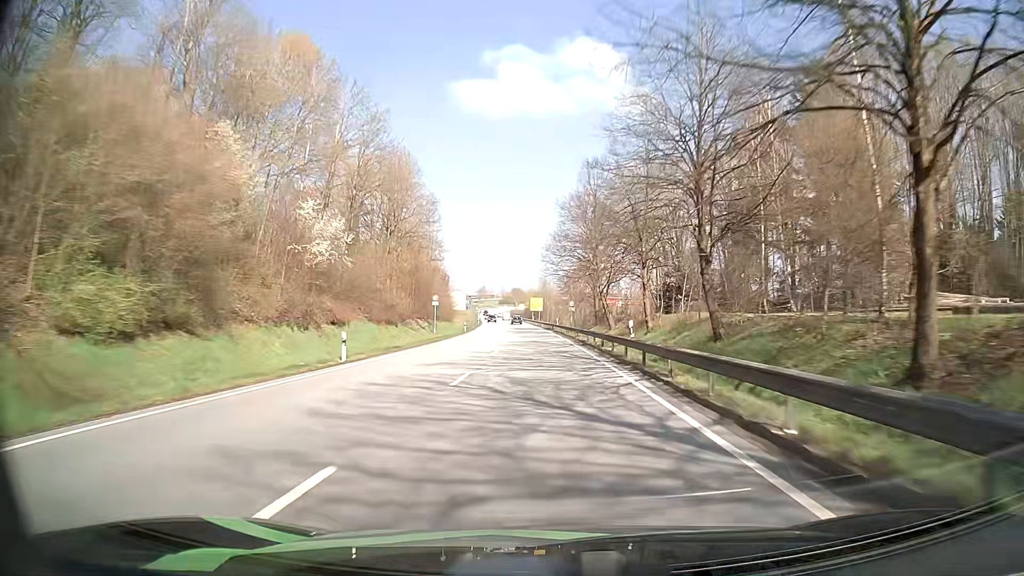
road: primary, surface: asphalt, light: Day
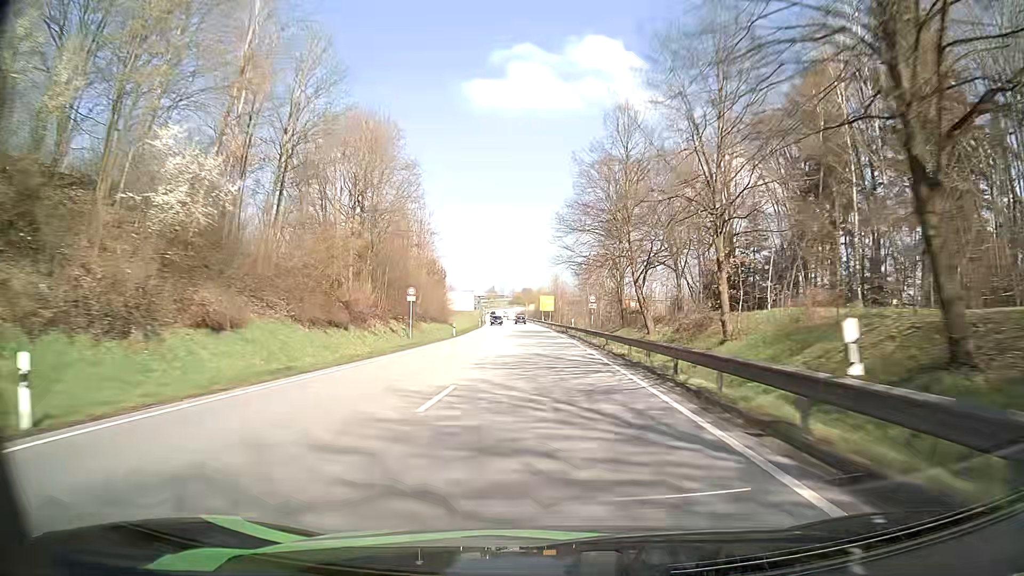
(-0.2, +16.3) m; -1°
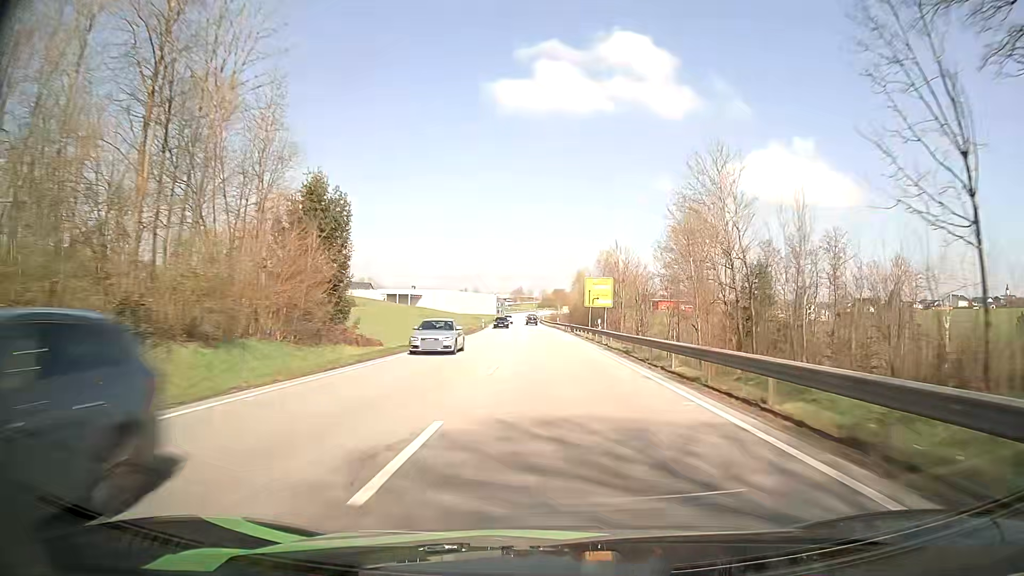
(-1.9, +65.3) m; -2°
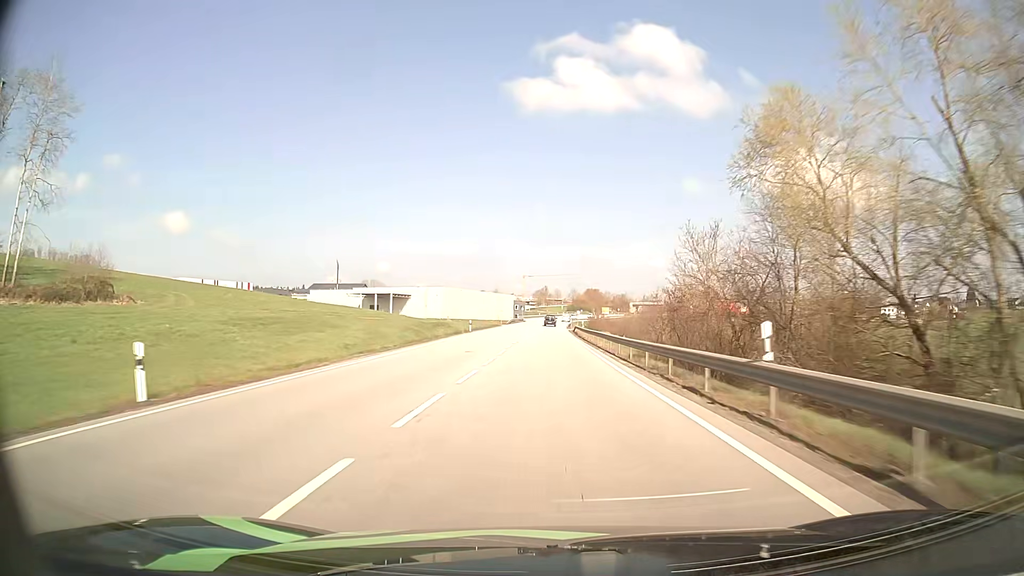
(-1.8, +81.3) m; -3°
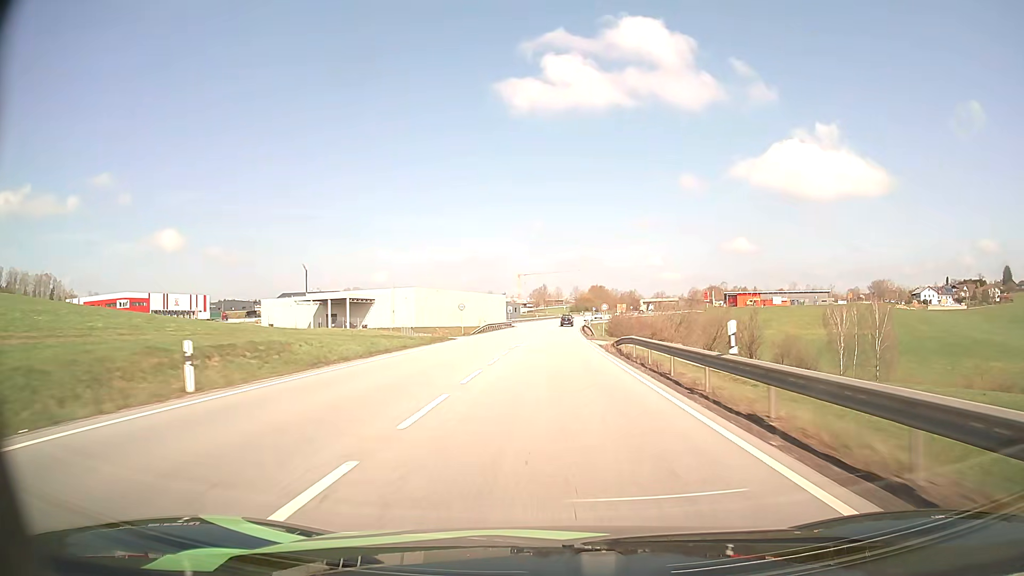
(-0.2, +48.3) m; 0°
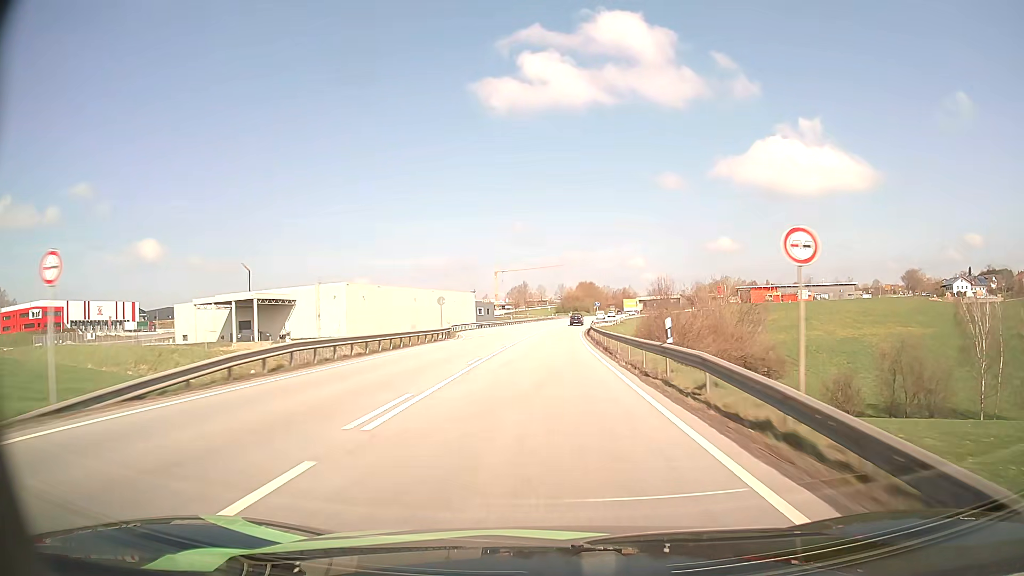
(+0.7, +48.2) m; +1°
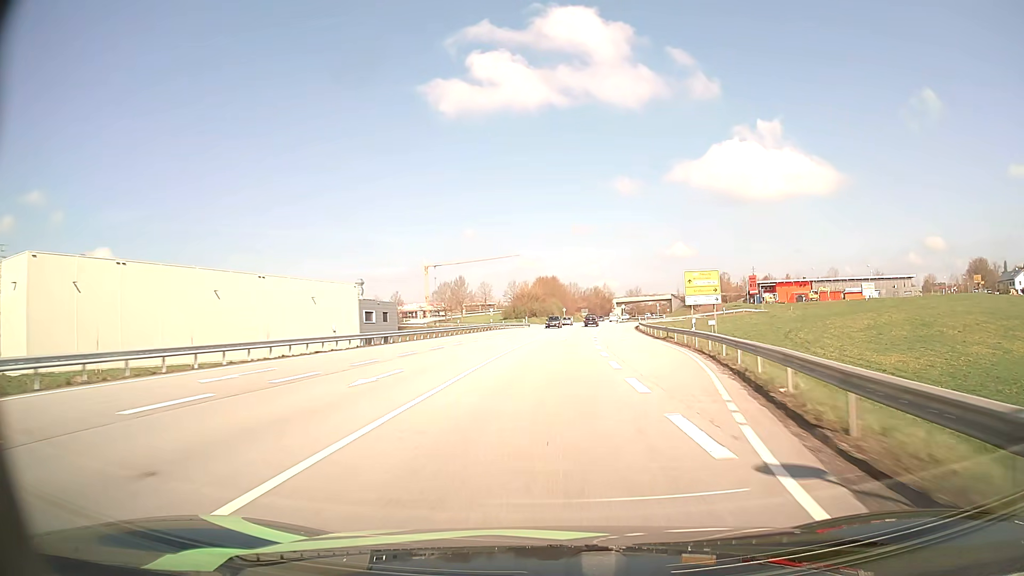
(+2.2, +80.3) m; +4°
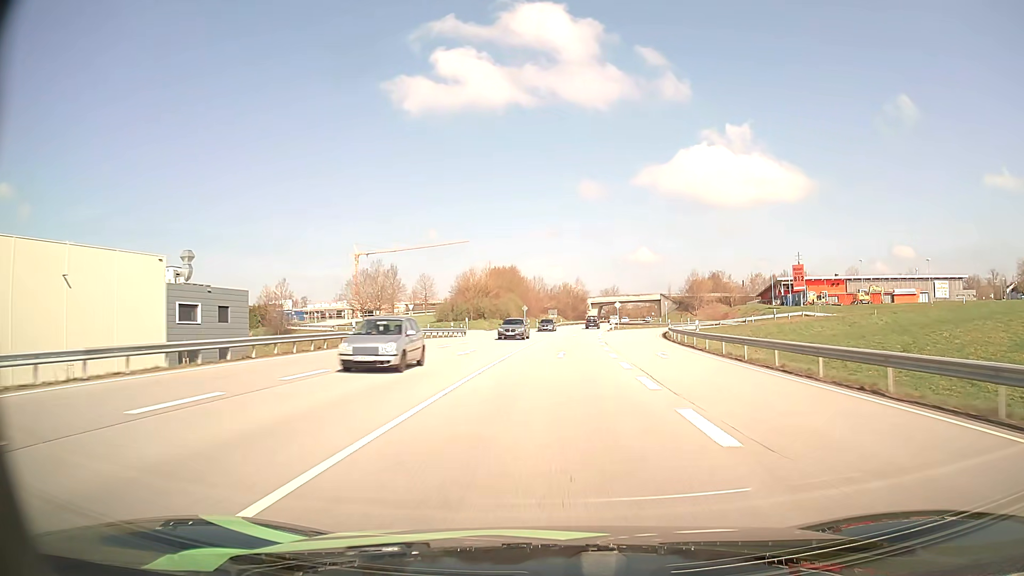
(+1.4, +47.9) m; +3°
(0, +10) (0, +20) (+1, +30) (+1, +40) (+1, +50) (+2, +60) (+3, +70) (+4, +80) (+5, +90) (+6, +100) m
